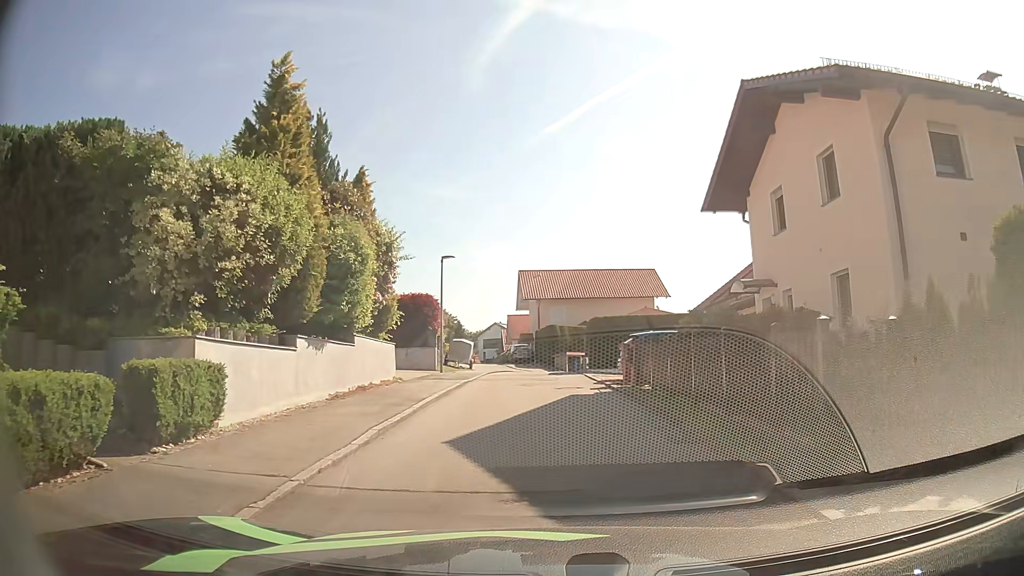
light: Day
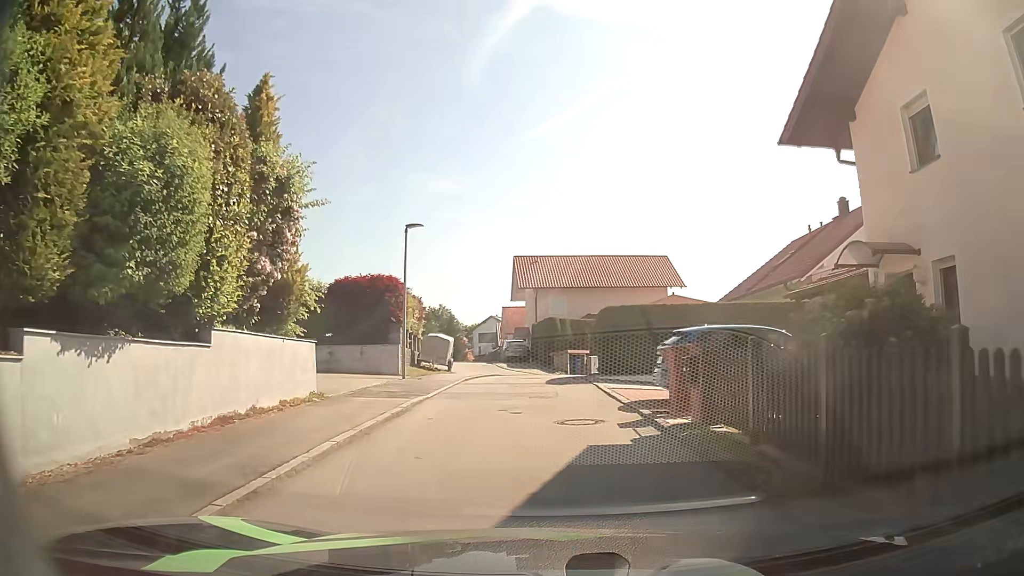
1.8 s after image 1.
(-0.1, +7.4) m; 0°
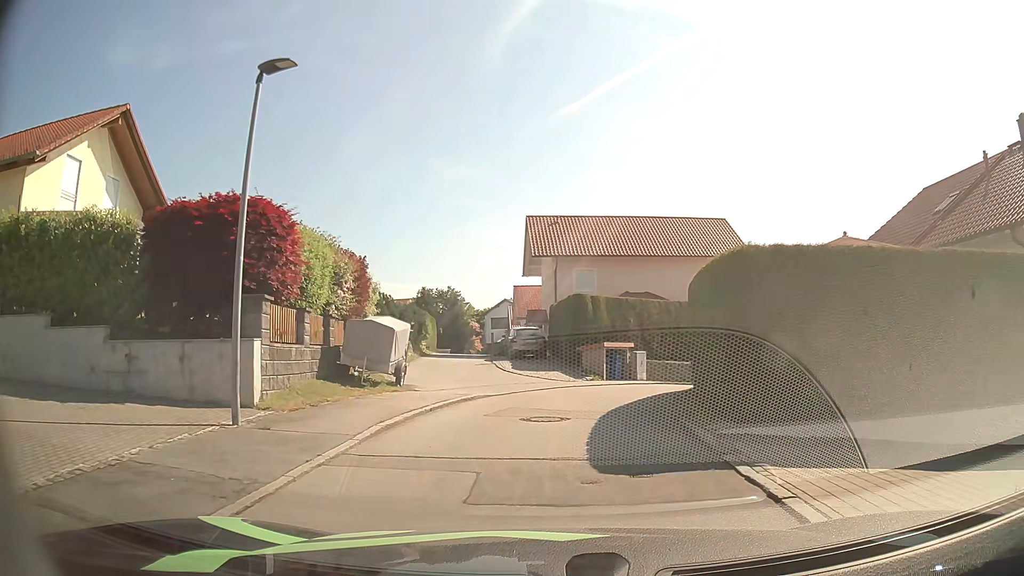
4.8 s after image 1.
(-0.4, +13.5) m; -2°
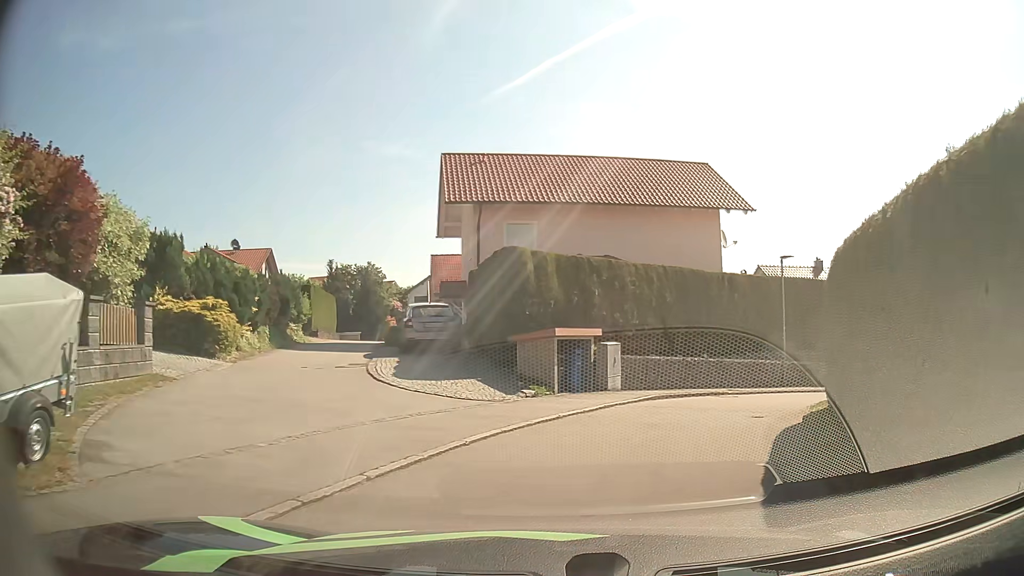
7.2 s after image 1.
(+0.2, +11.3) m; +6°
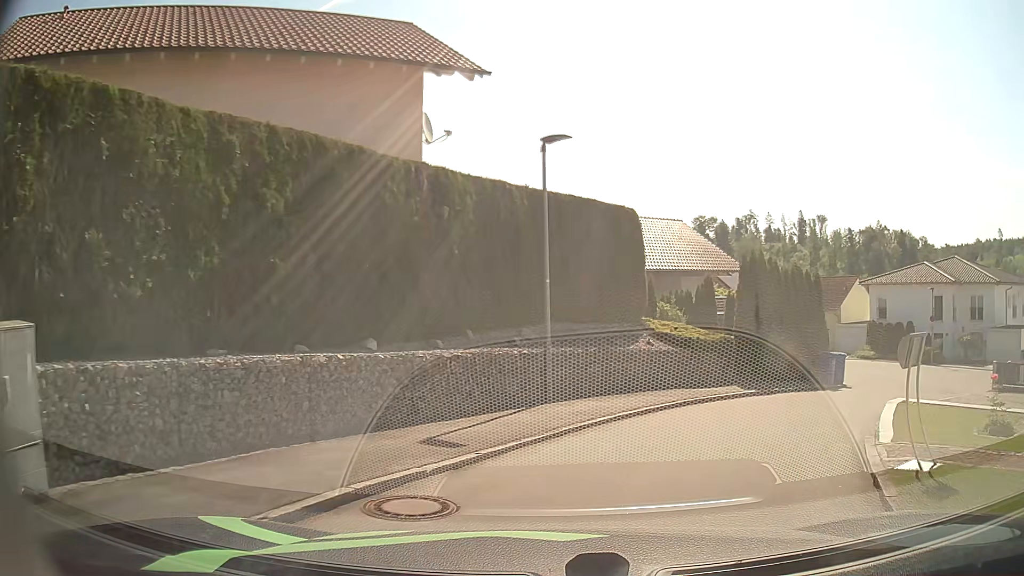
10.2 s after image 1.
(+2.8, +13.2) m; +25°
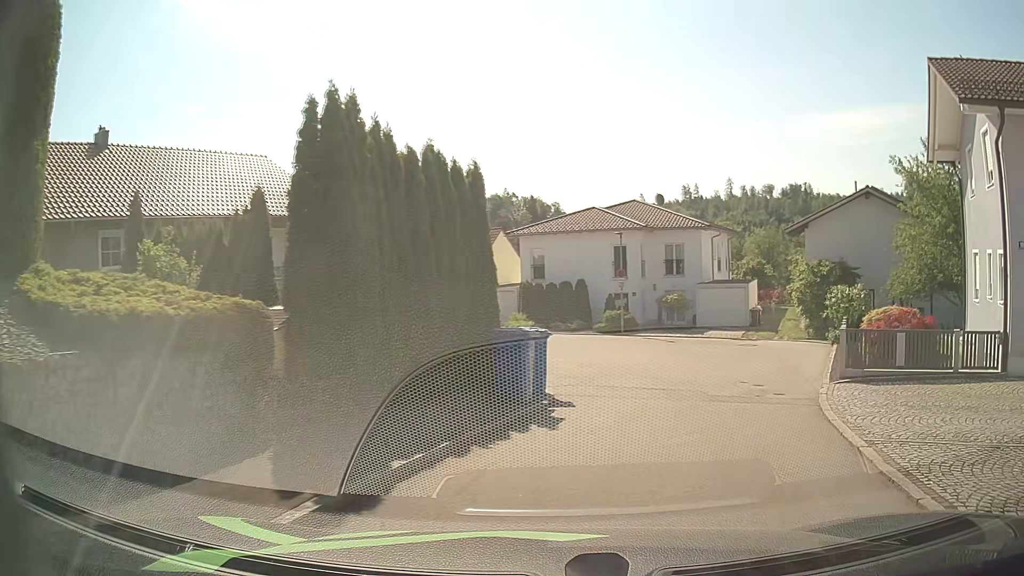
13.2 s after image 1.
(+3.0, +12.3) m; +32°
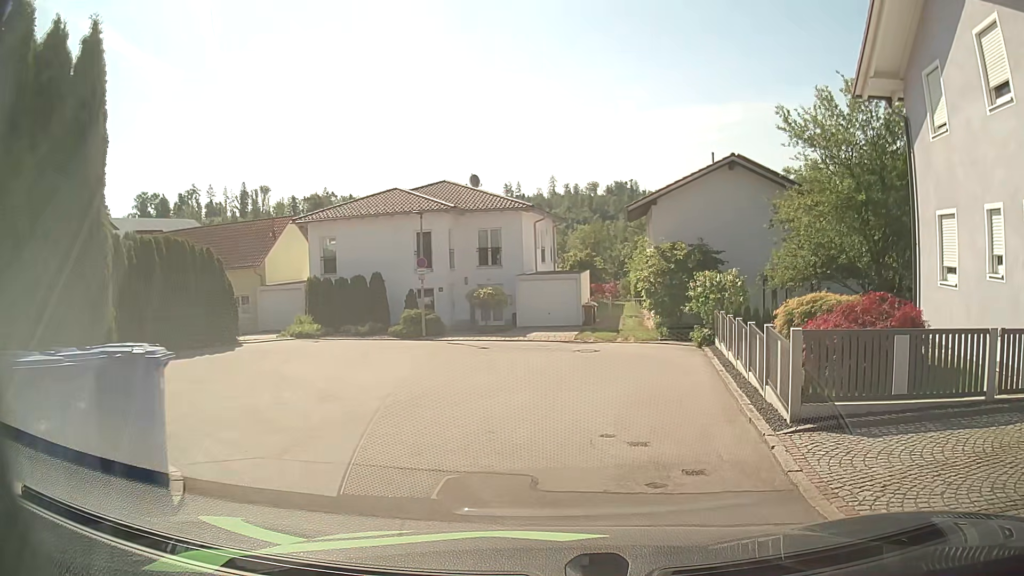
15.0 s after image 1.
(+0.9, +6.6) m; +14°
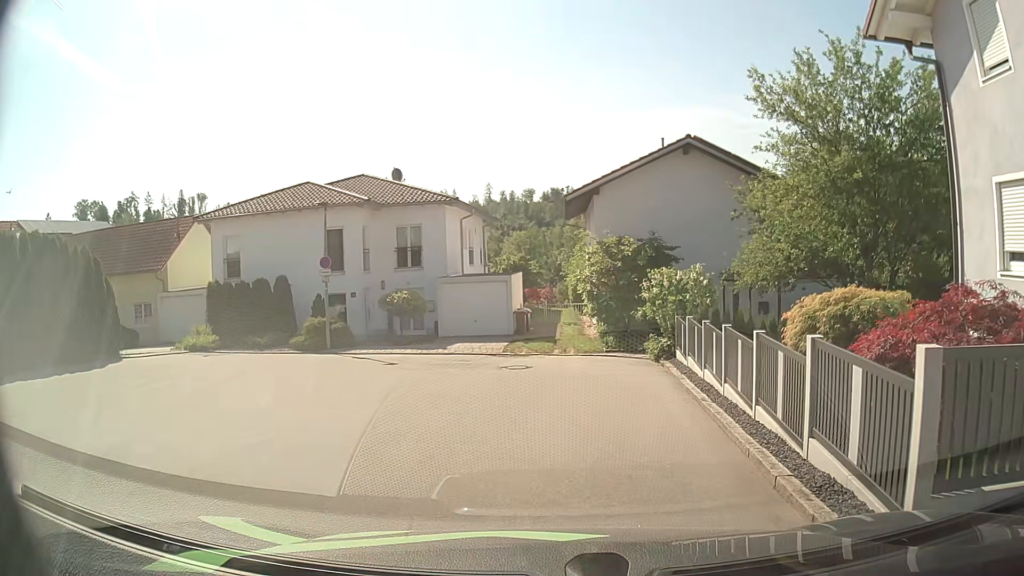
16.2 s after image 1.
(+0.2, +4.0) m; +6°
